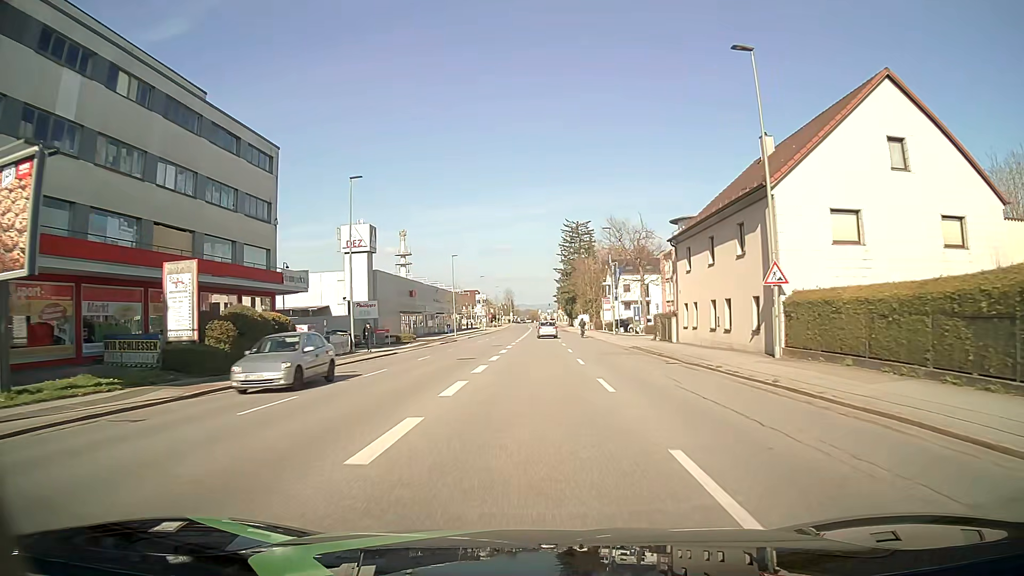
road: tertiary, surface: asphalt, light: Day
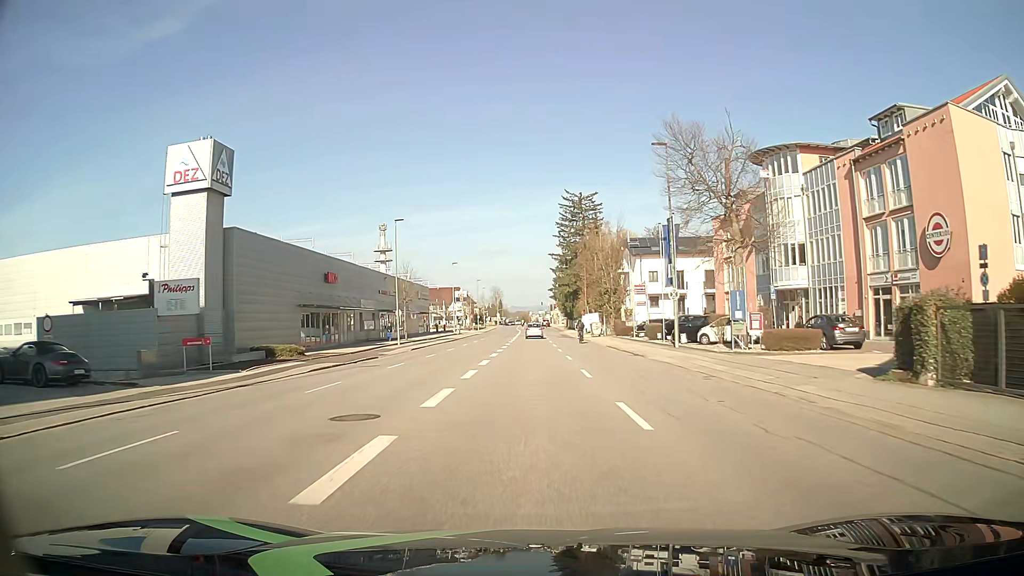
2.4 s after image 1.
(+0.2, +31.7) m; +1°
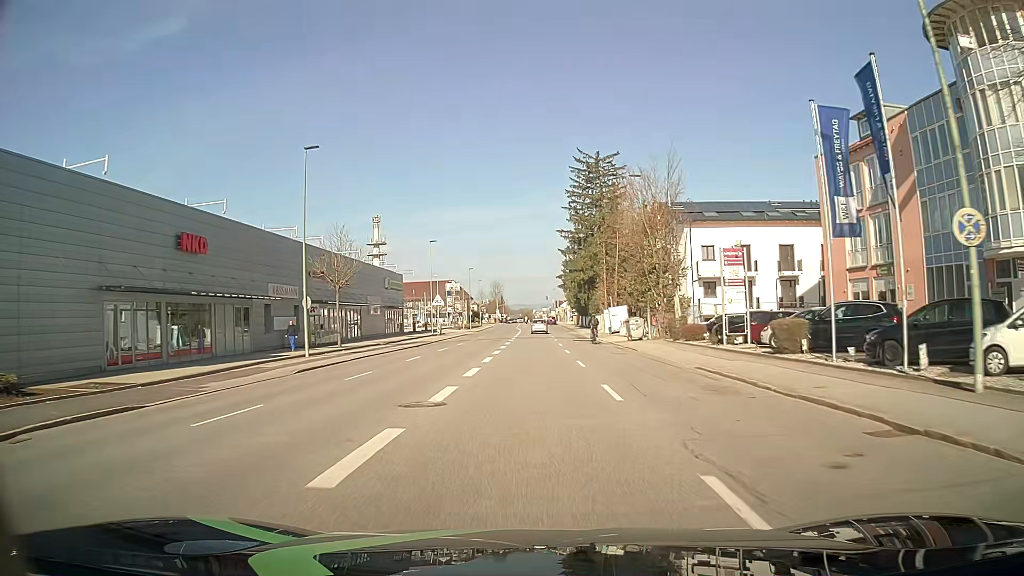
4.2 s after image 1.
(0.0, +23.6) m; 0°
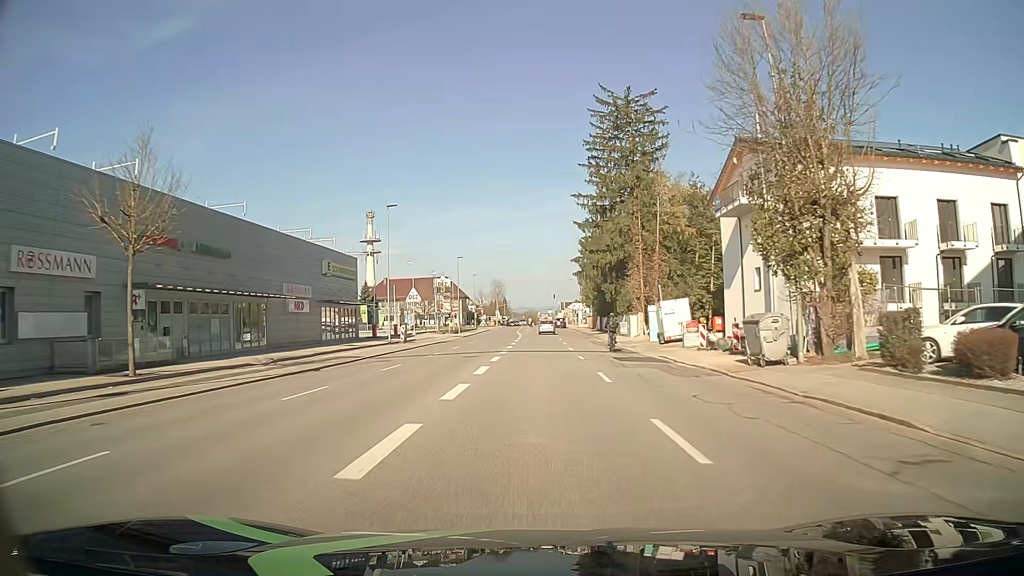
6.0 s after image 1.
(-0.1, +23.5) m; -1°
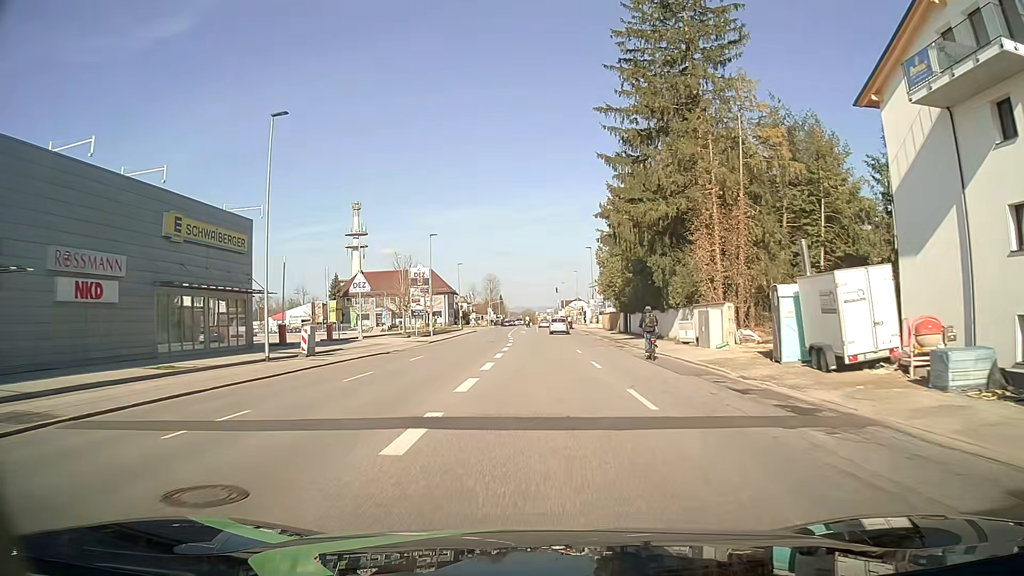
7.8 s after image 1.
(0.0, +23.0) m; 0°
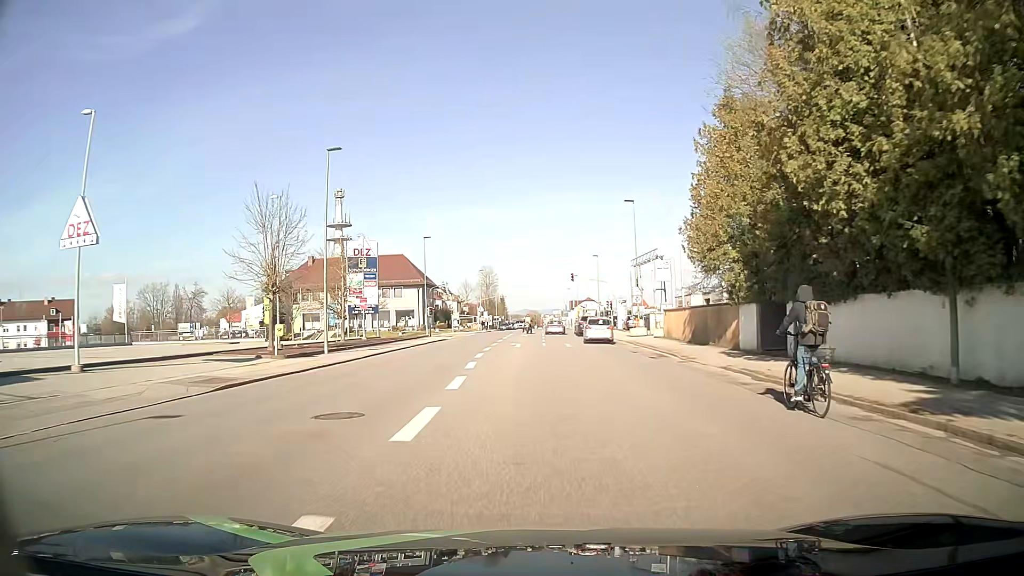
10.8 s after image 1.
(0.0, +35.3) m; 0°
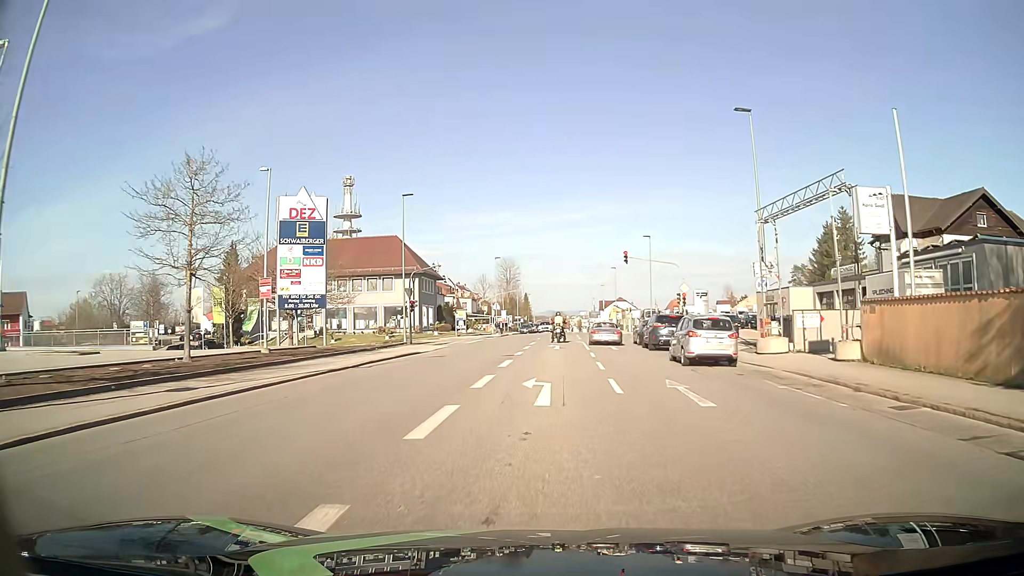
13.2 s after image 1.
(-0.6, +23.6) m; -3°
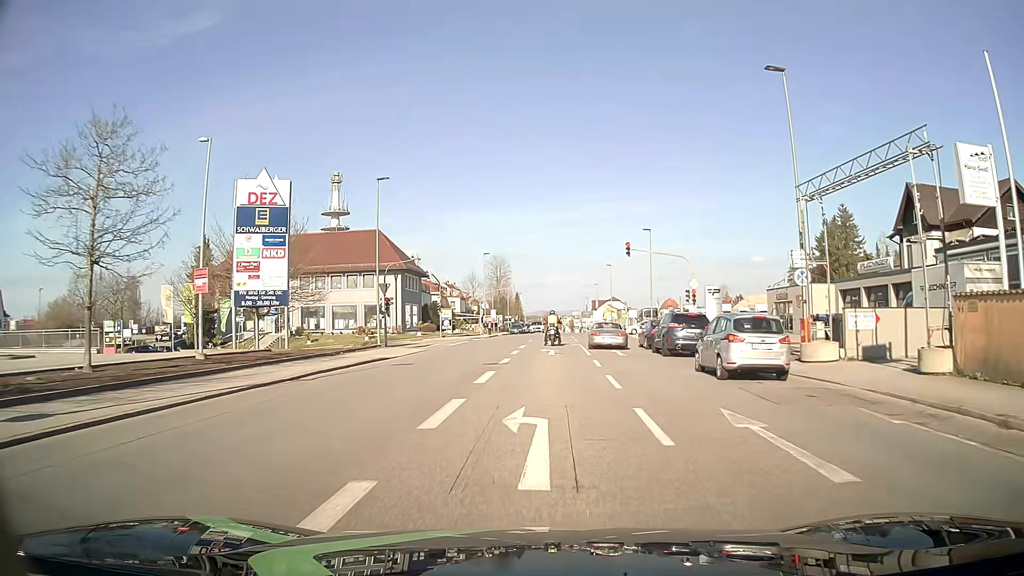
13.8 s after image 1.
(0.0, +5.2) m; +1°
